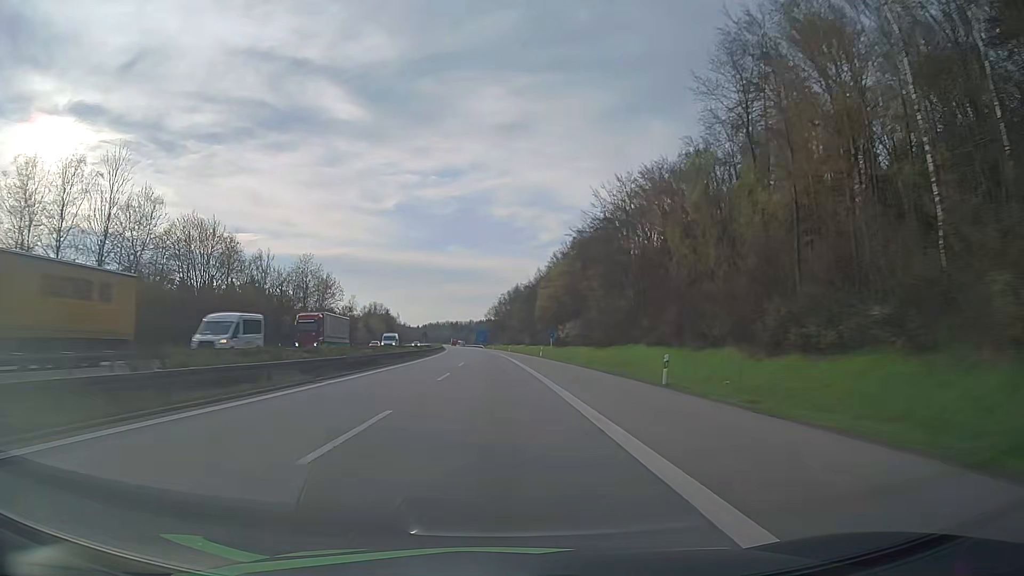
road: motorway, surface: asphalt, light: Day
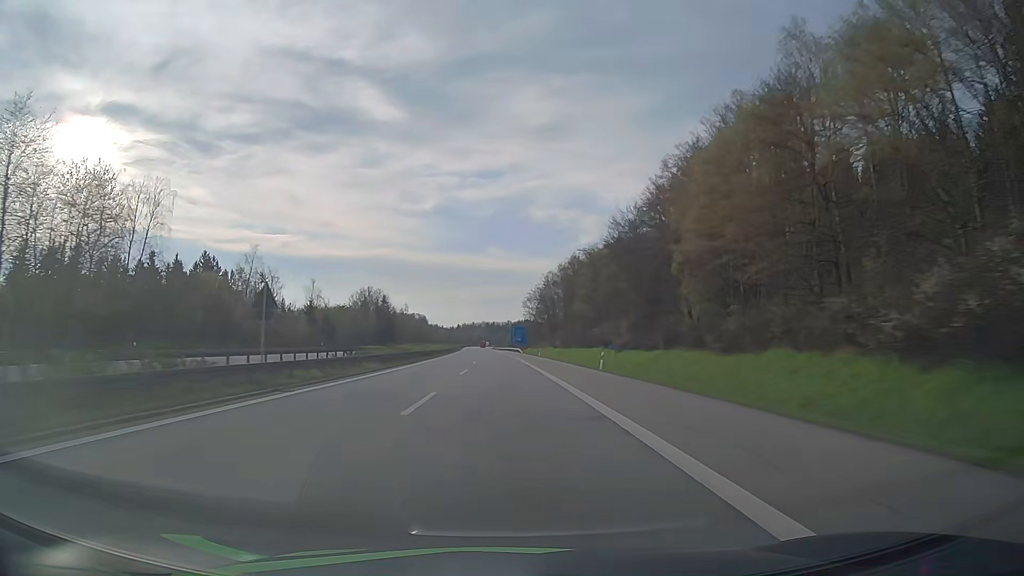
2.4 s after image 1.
(-2.9, +85.6) m; -4°
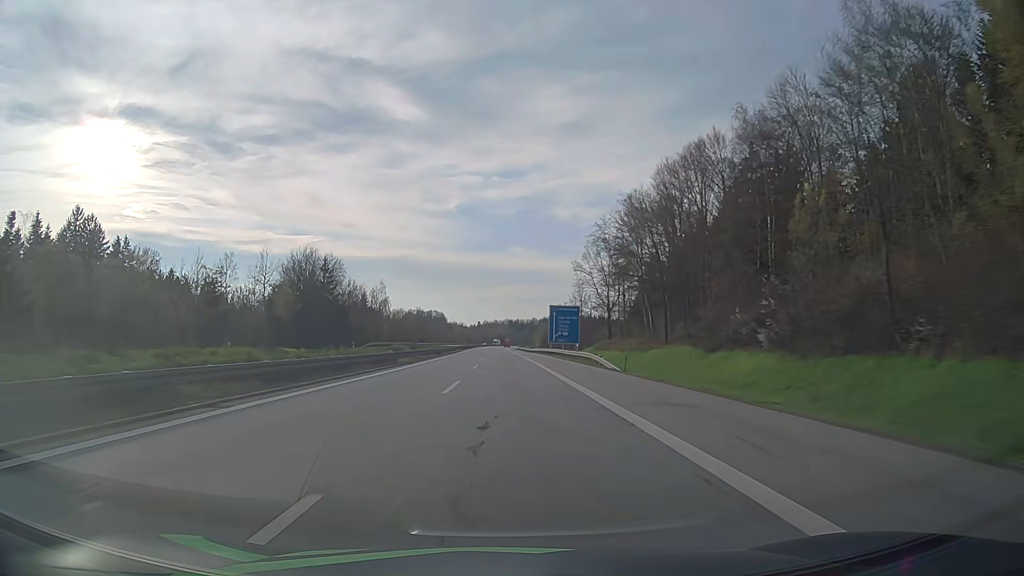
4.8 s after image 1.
(-1.5, +85.9) m; -2°
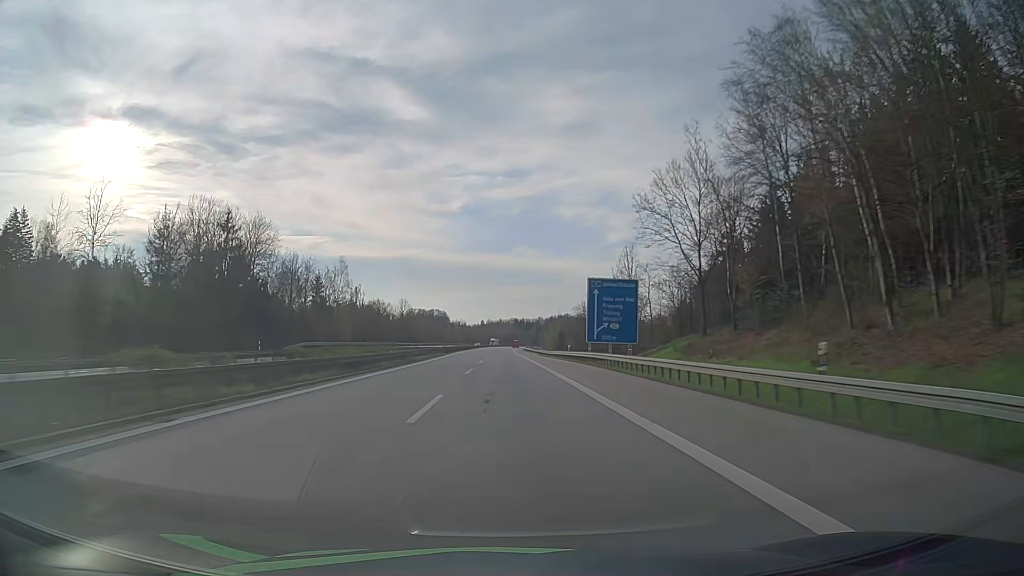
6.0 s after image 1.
(-0.2, +43.1) m; 0°
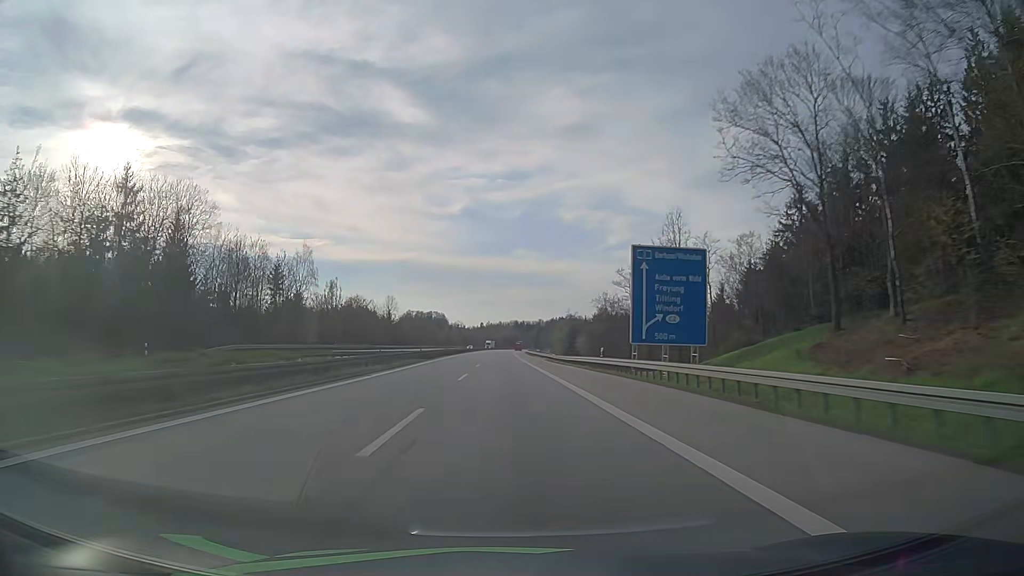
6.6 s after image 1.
(0.0, +21.6) m; 0°
